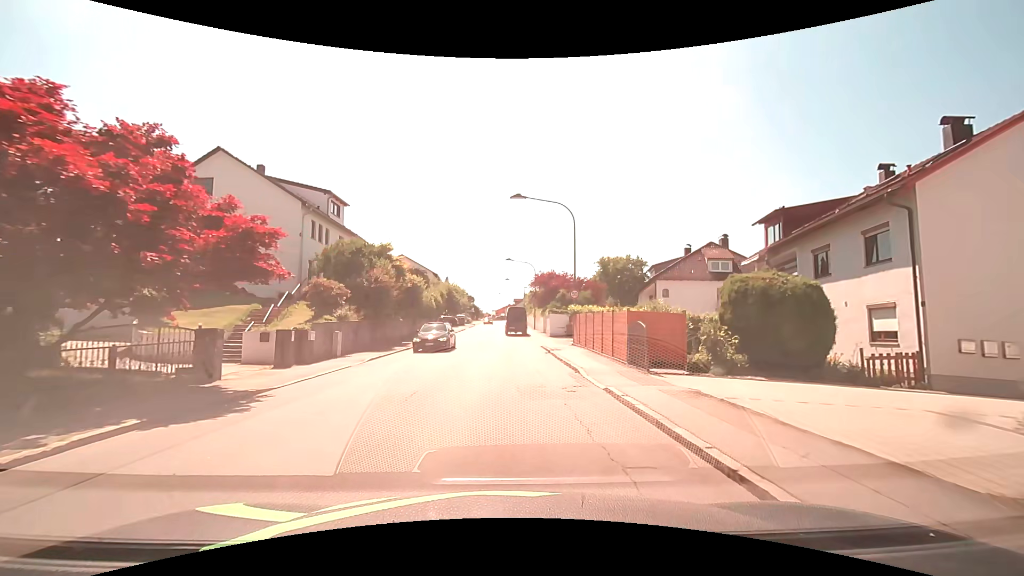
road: unclassified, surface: asphalt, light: Day
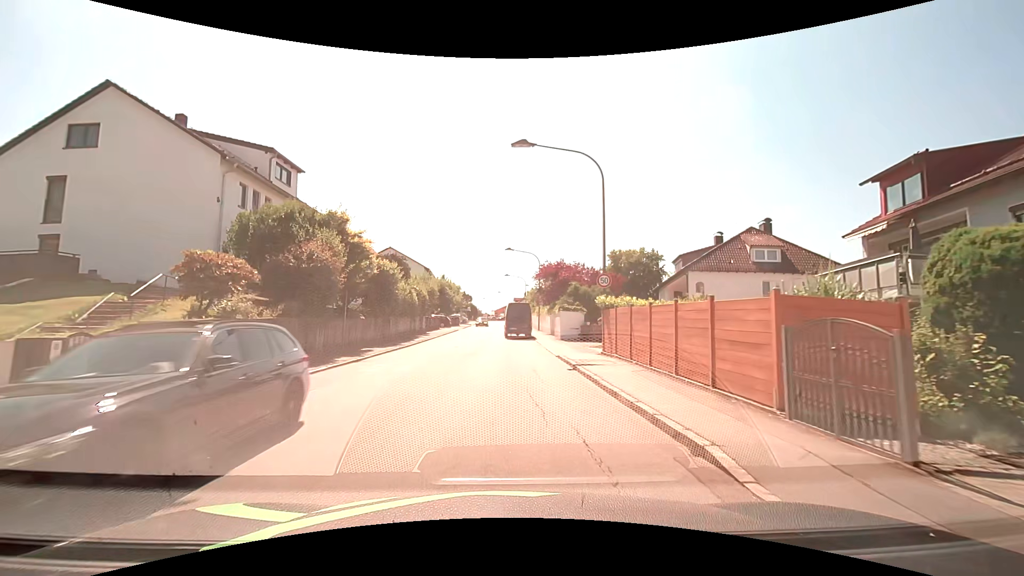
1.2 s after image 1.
(+0.1, +9.0) m; +1°
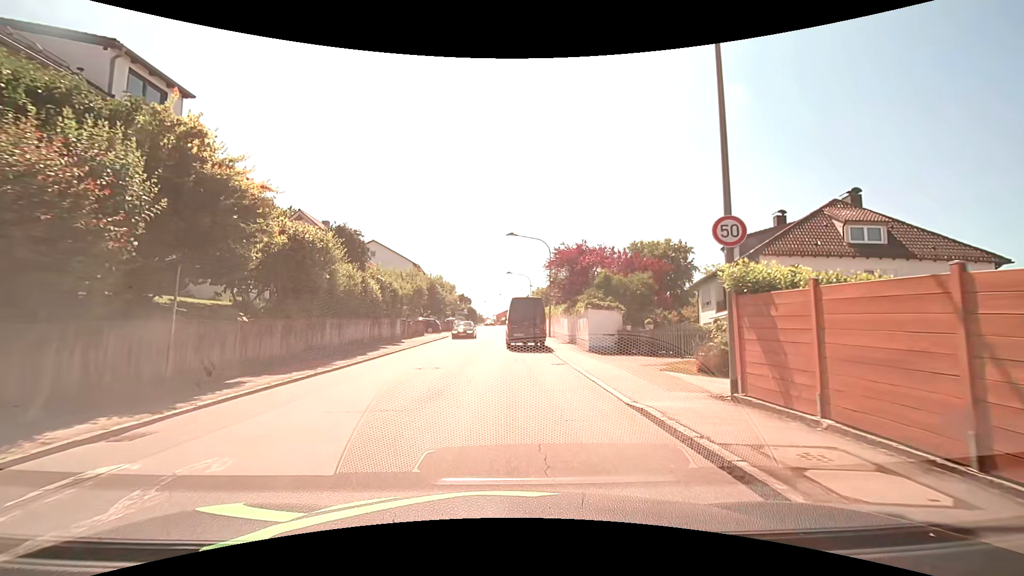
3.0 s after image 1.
(-0.1, +11.3) m; -1°
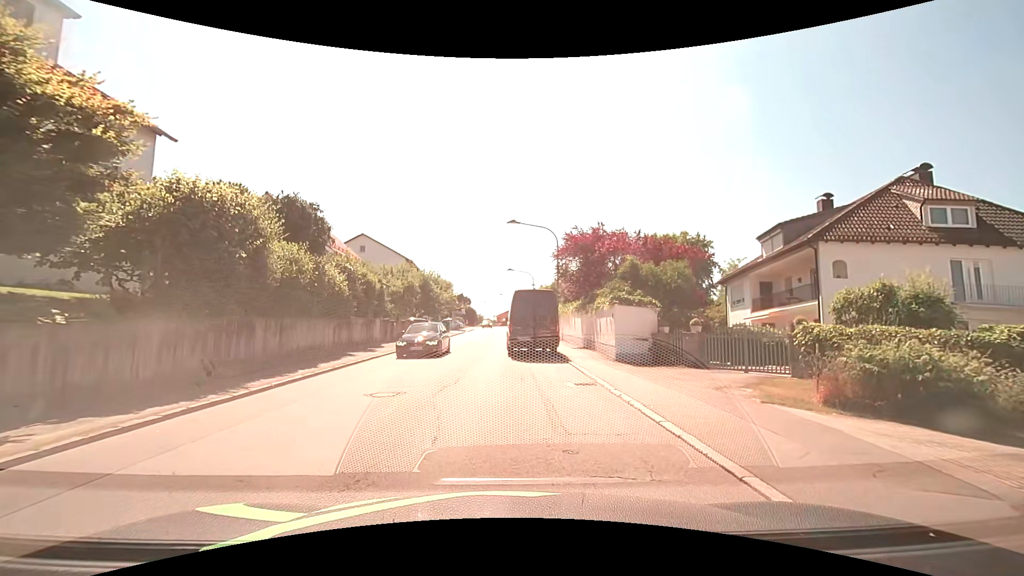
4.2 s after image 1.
(0.0, +5.5) m; -1°
